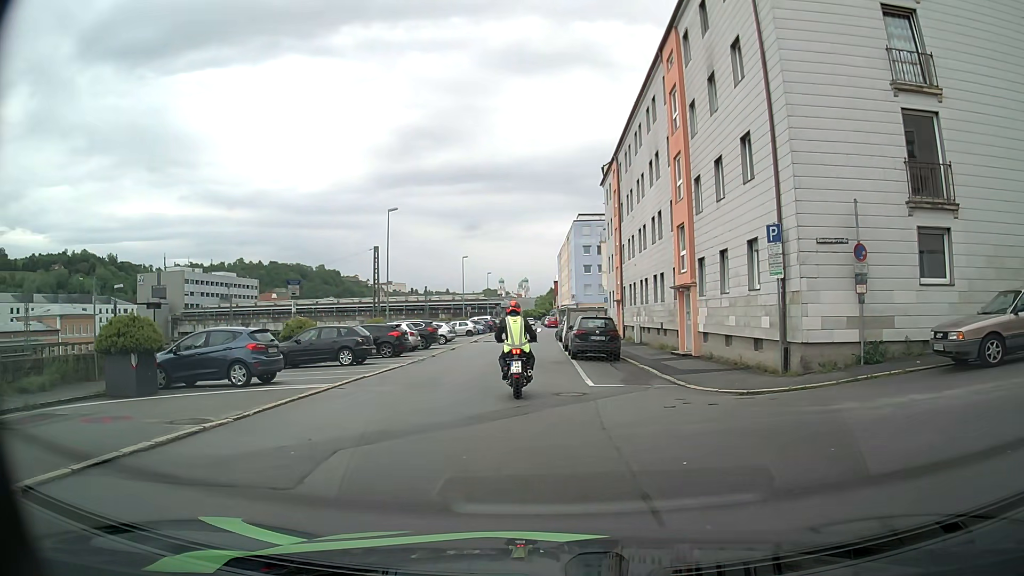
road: residential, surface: asphalt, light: Day
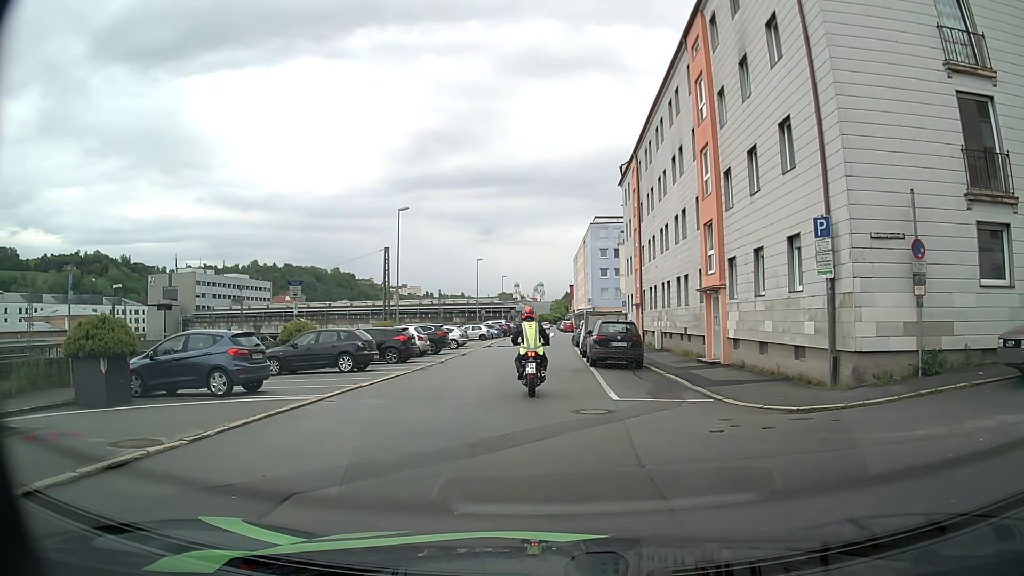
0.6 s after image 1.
(0.0, +1.9) m; -2°
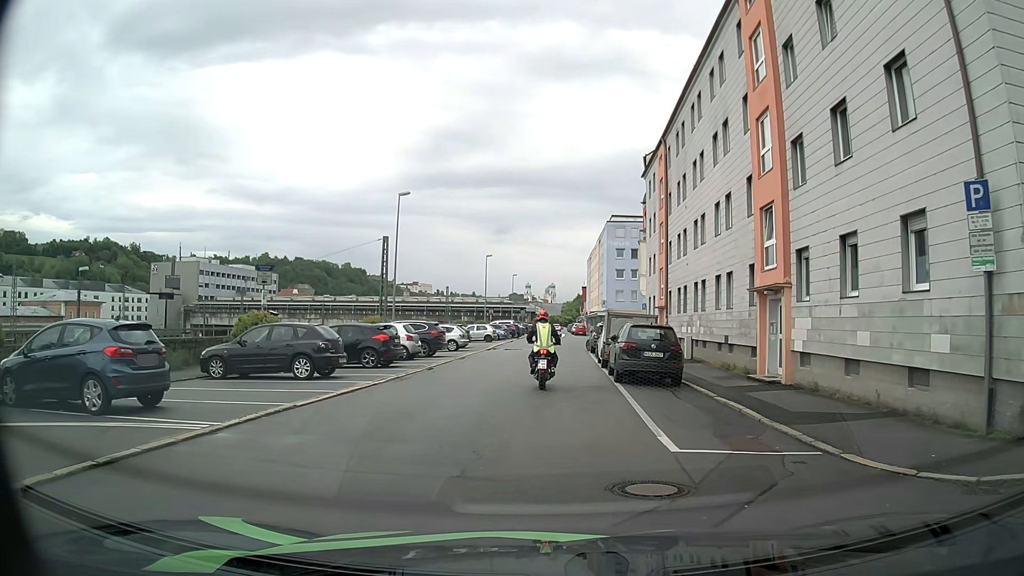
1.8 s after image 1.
(0.0, +5.2) m; -1°
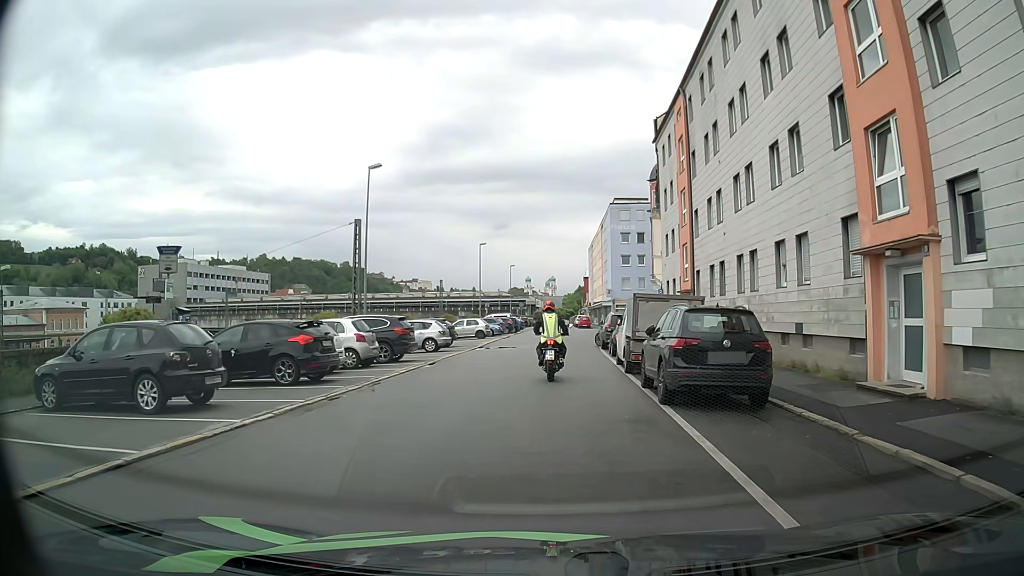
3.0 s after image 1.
(+0.1, +7.5) m; +1°
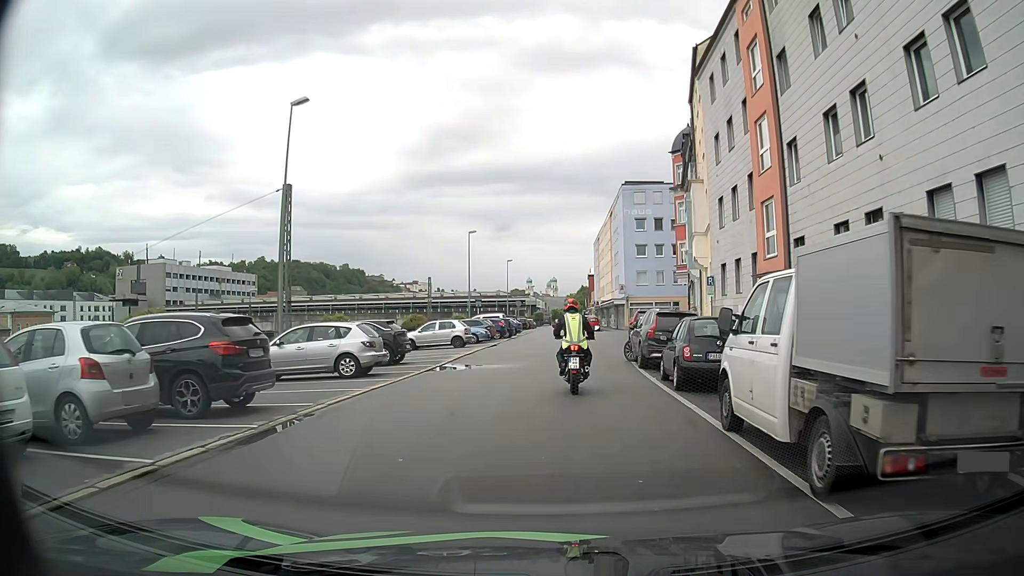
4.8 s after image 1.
(-0.1, +12.7) m; 0°
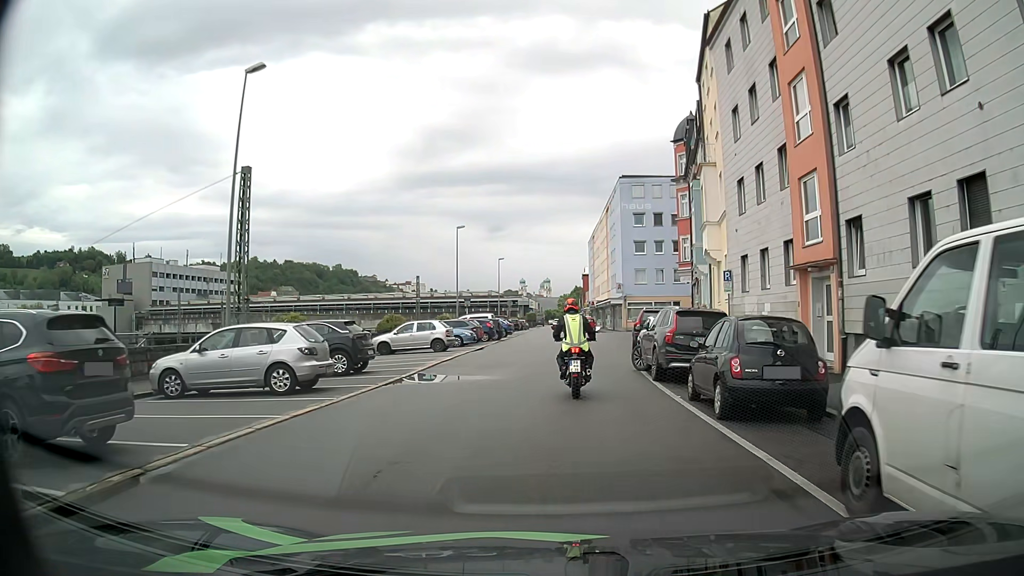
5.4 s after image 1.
(0.0, +4.0) m; 0°
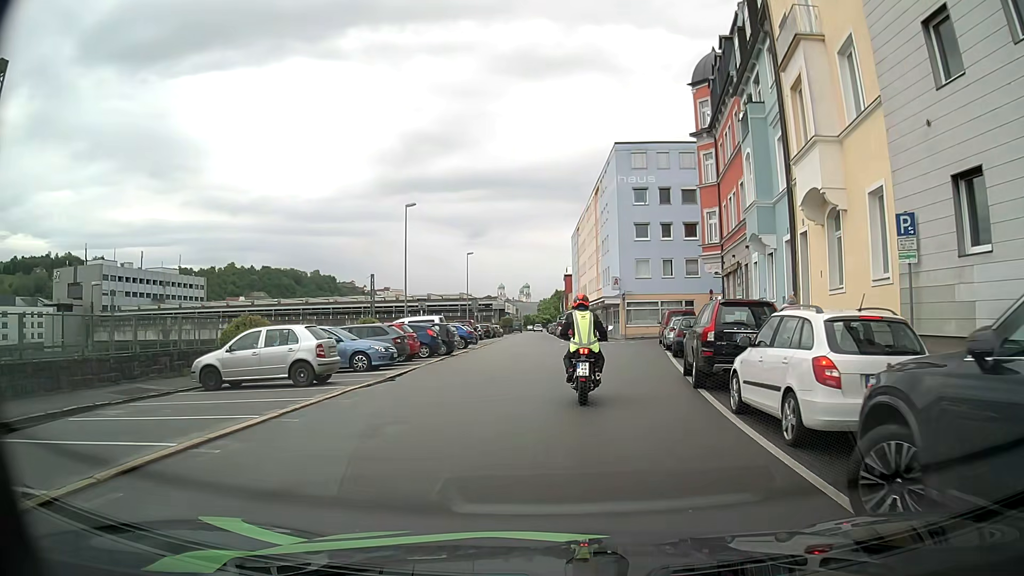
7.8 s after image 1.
(+0.2, +15.0) m; +1°
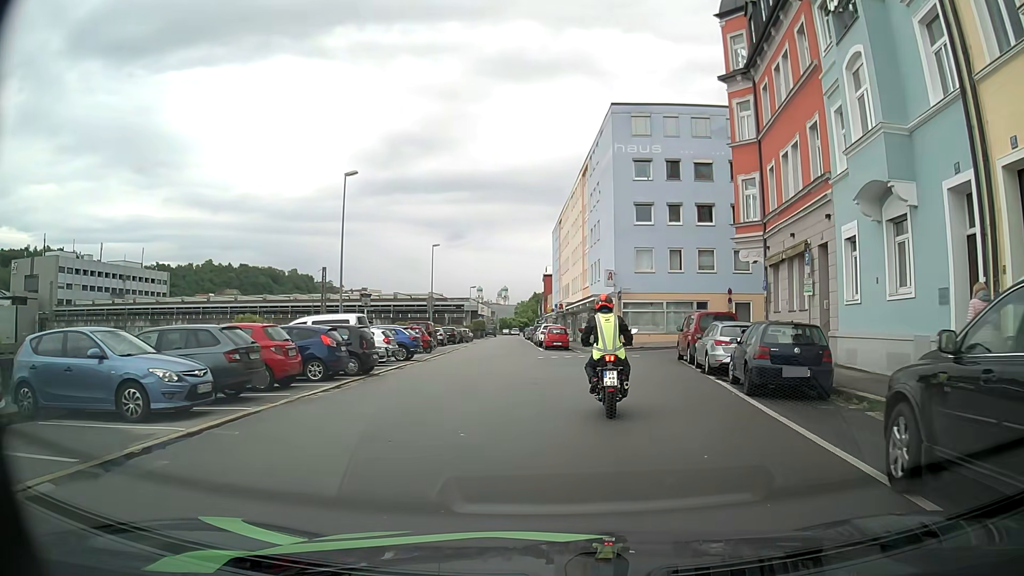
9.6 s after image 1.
(+0.2, +11.0) m; +3°
